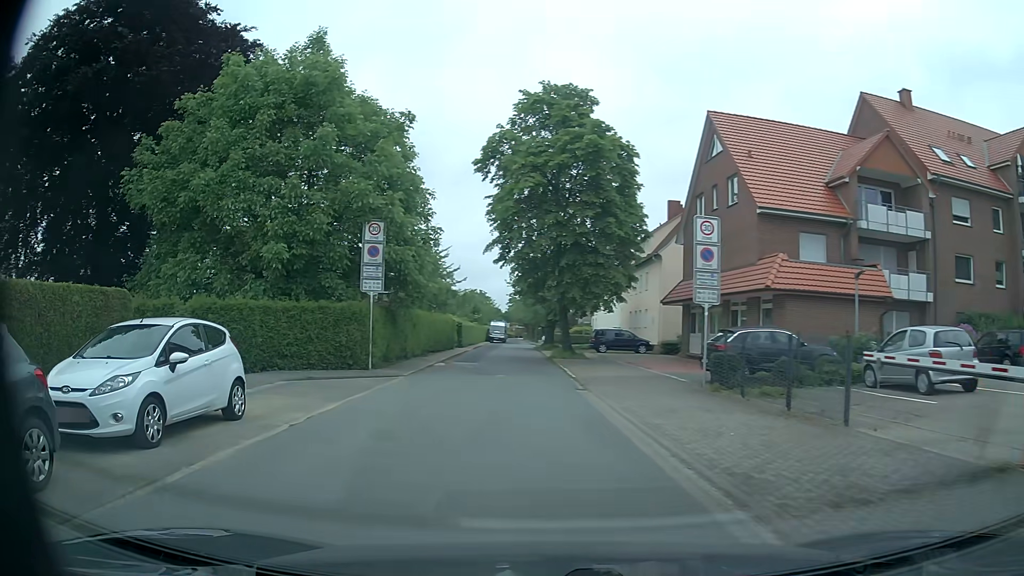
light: Day
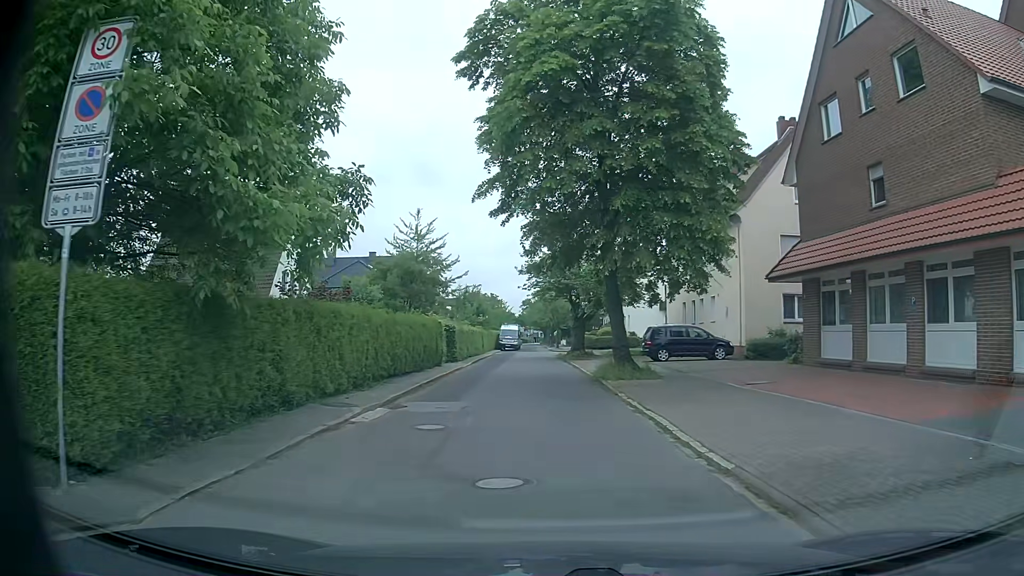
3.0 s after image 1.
(-1.0, +15.2) m; -1°
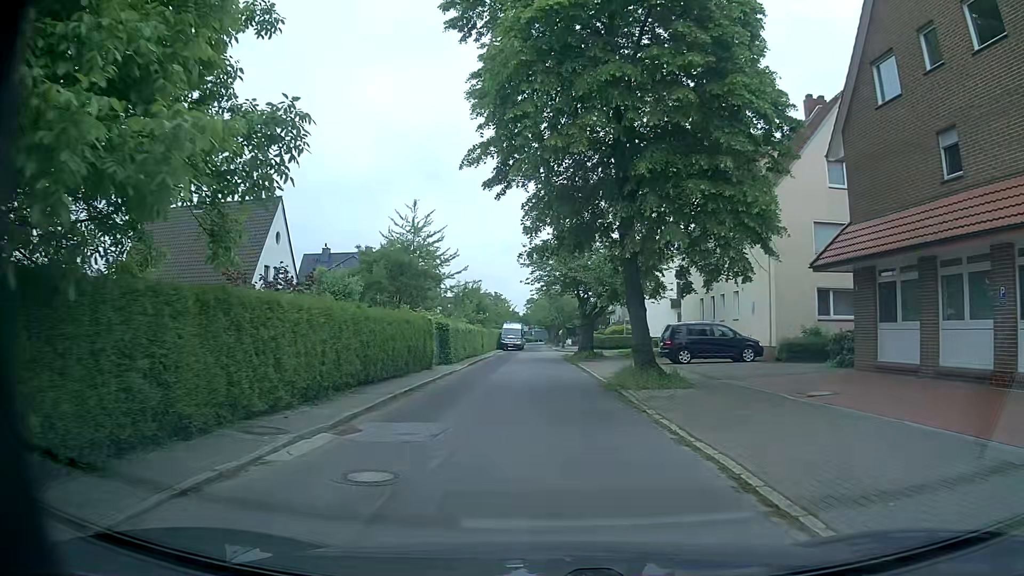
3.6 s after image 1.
(0.0, +3.8) m; -1°
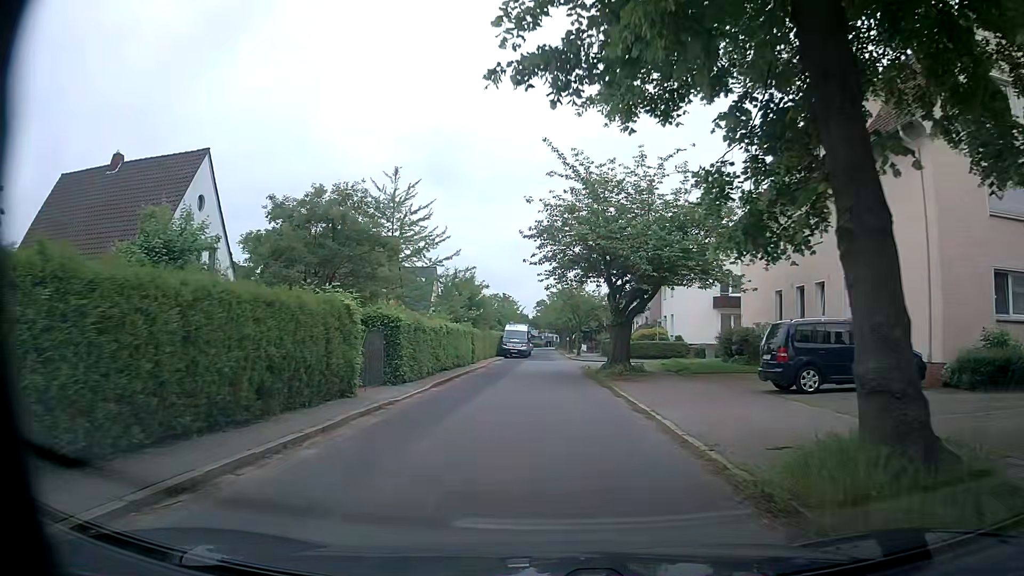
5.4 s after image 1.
(-0.2, +12.3) m; -1°
